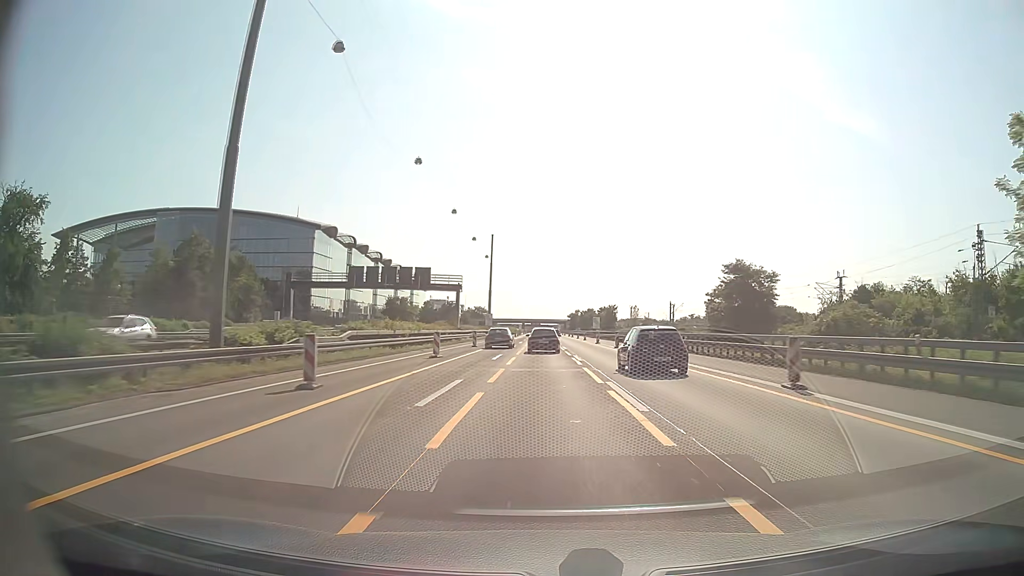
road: motorway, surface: asphalt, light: Day
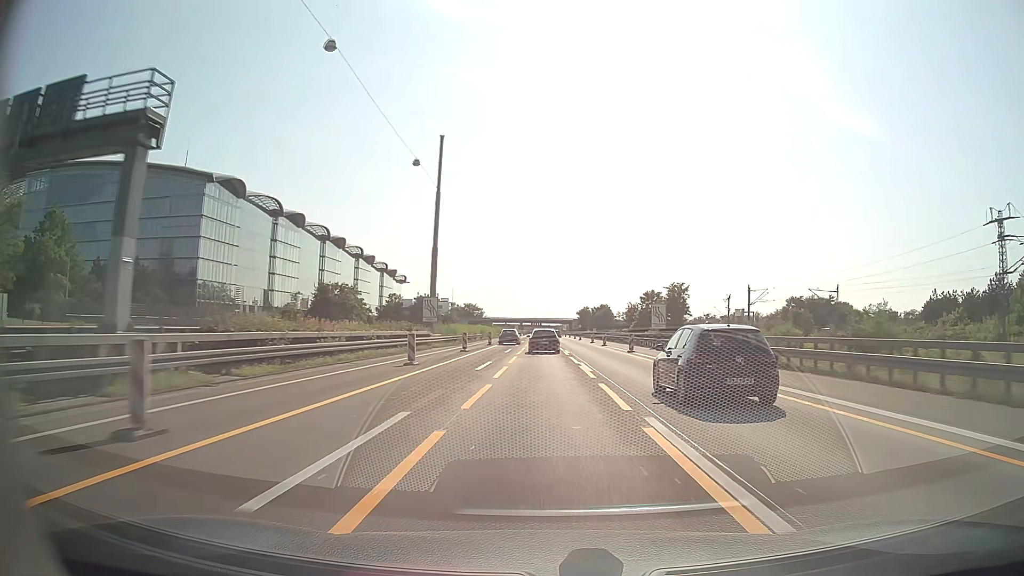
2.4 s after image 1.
(0.0, +60.8) m; 0°
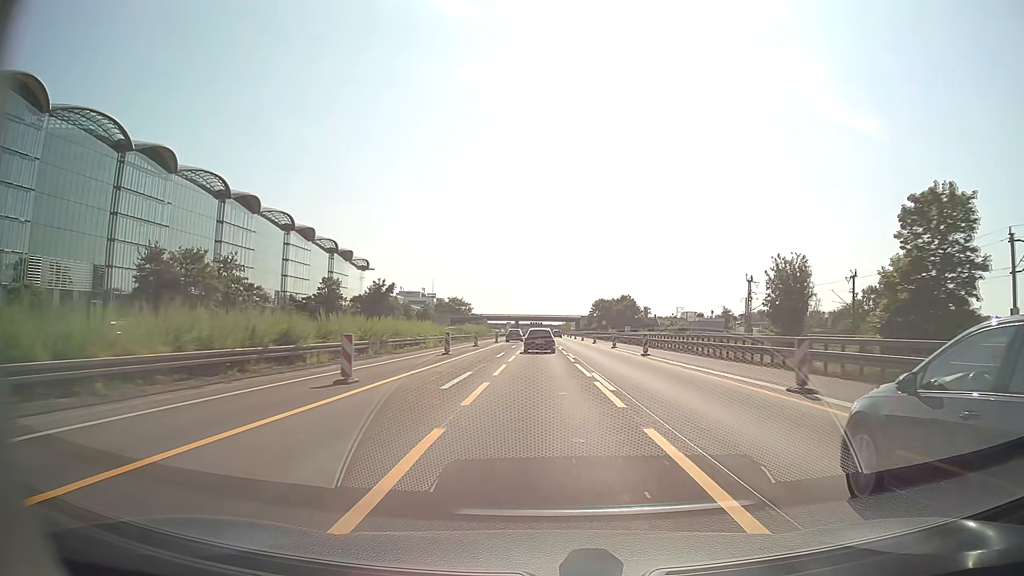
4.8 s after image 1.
(0.0, +61.2) m; 0°
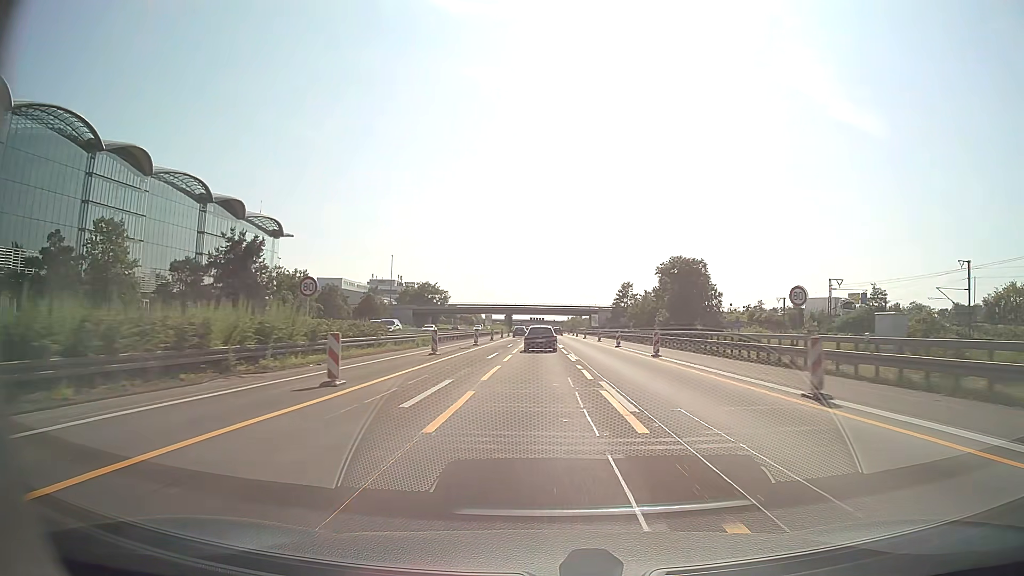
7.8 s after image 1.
(+0.1, +76.1) m; 0°
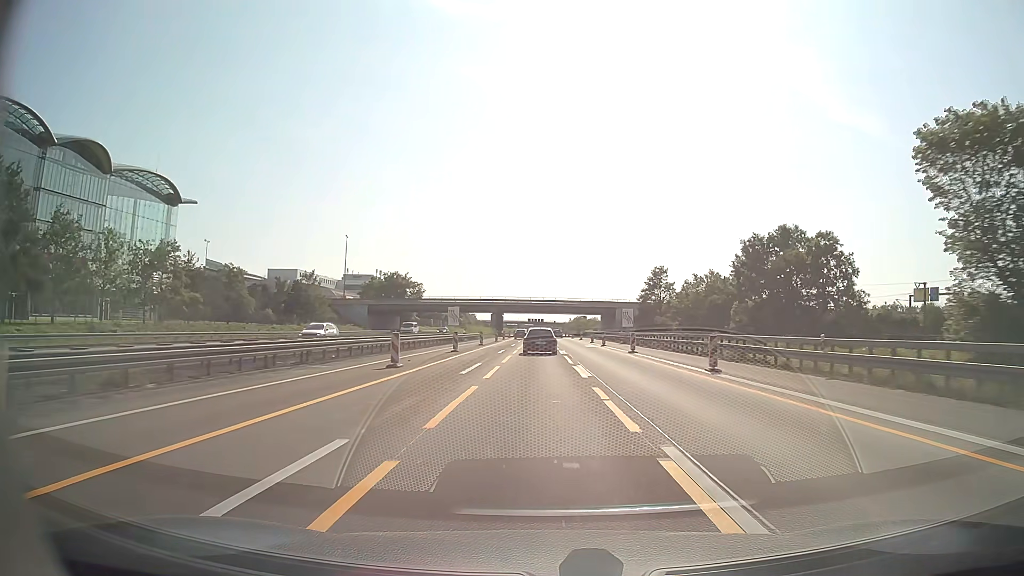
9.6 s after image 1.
(0.0, +45.1) m; 0°
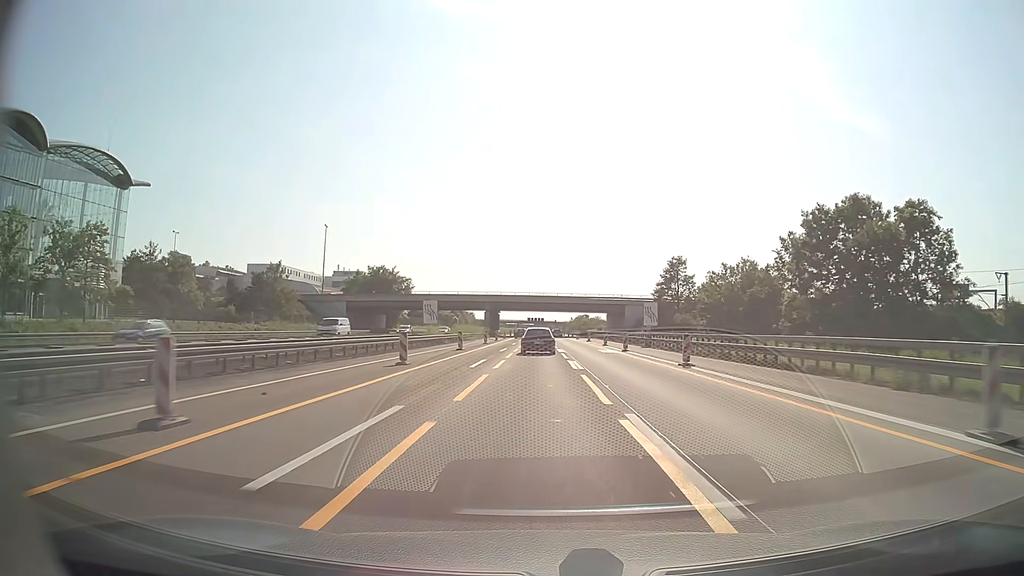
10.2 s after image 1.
(0.0, +14.9) m; 0°
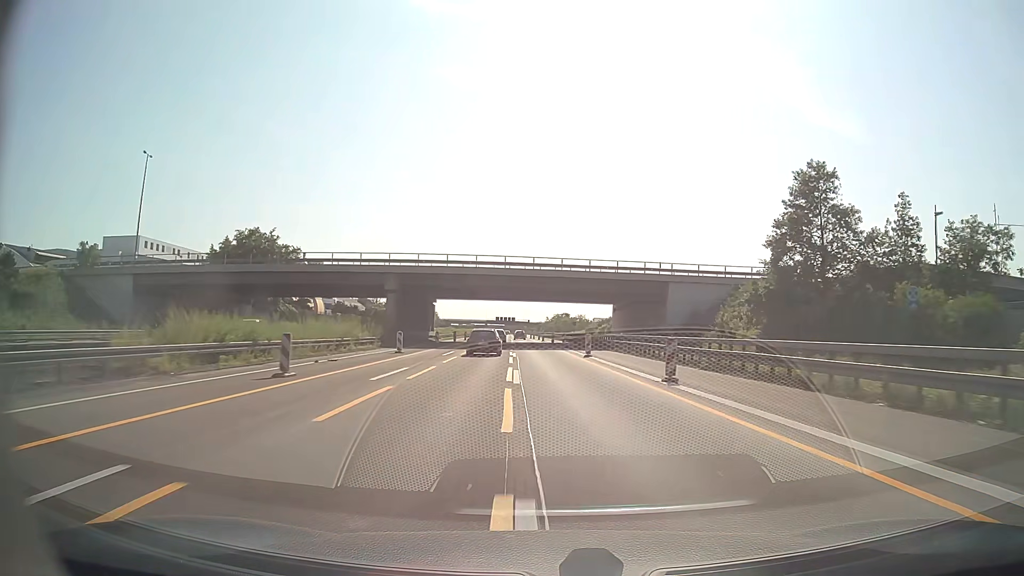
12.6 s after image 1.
(+1.1, +59.4) m; +2°
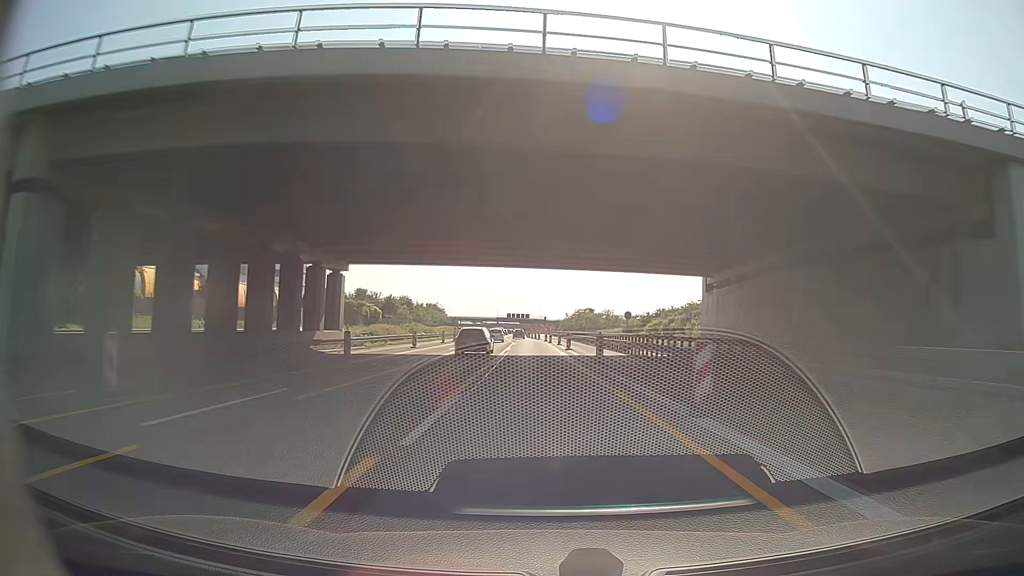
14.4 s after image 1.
(-0.5, +45.8) m; -2°
(0, +10) (0, +20) (0, +30) (0, +40) (0, +50) (-1, +60) (-1, +70) (-2, +80) (-2, +90) (-3, +100) m
